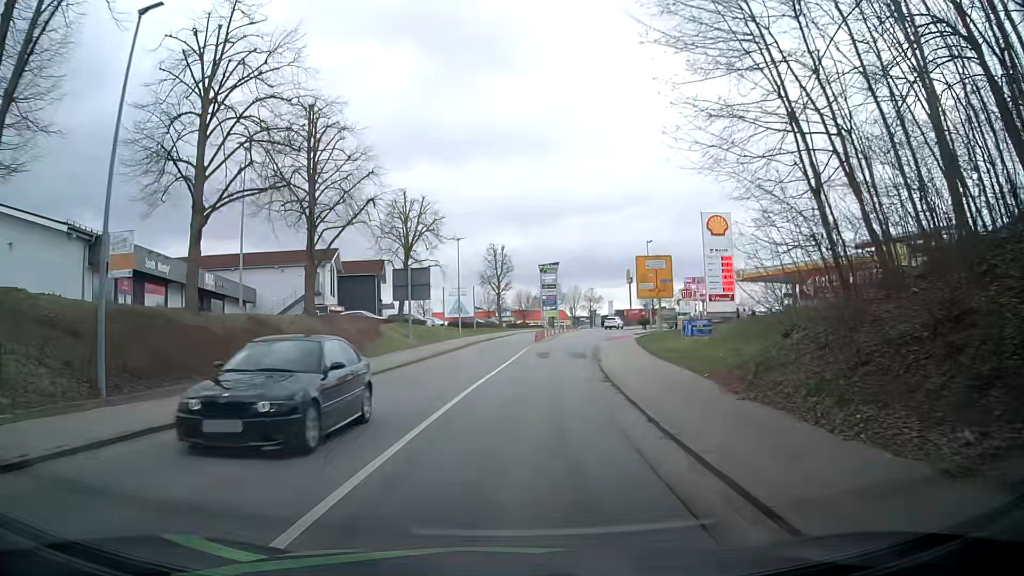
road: secondary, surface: asphalt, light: Day
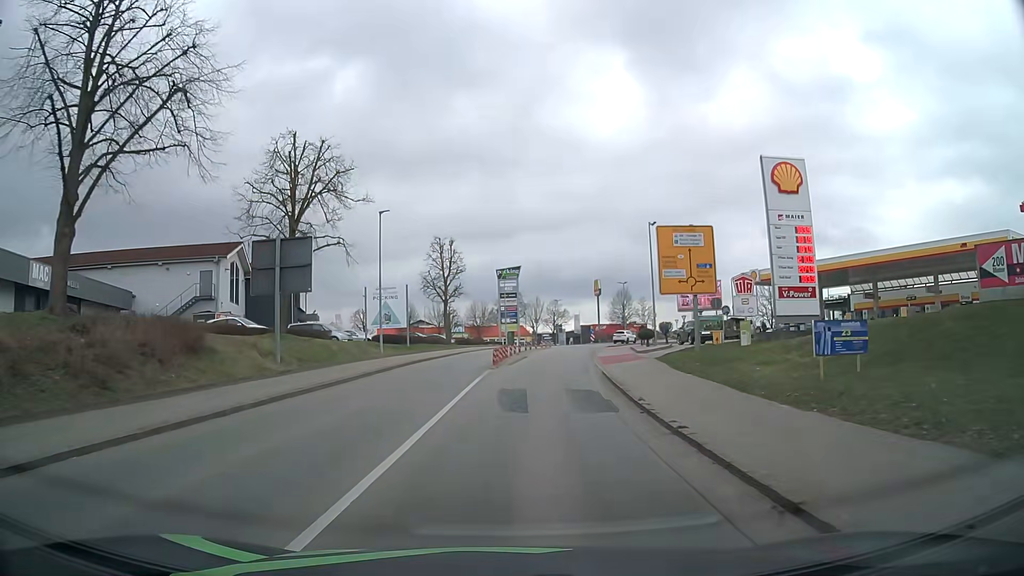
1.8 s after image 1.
(-0.1, +18.0) m; +3°
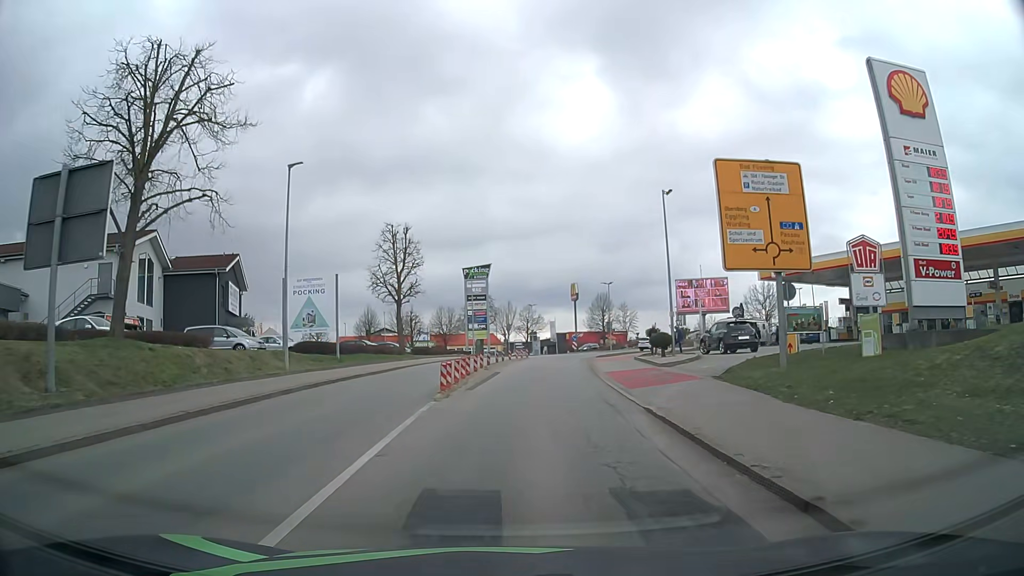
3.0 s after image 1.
(+0.2, +11.9) m; +2°
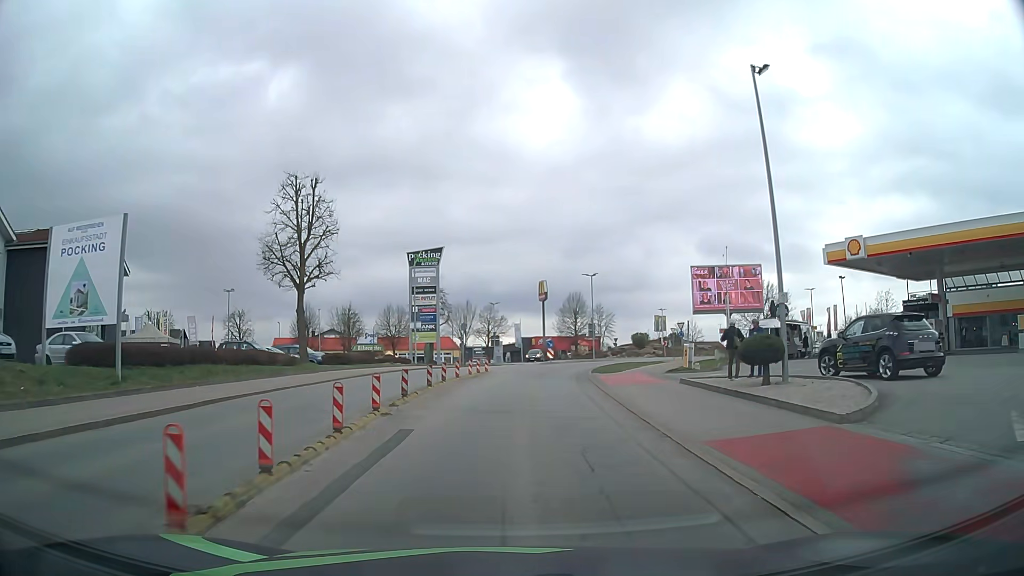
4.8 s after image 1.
(+0.5, +17.2) m; +3°
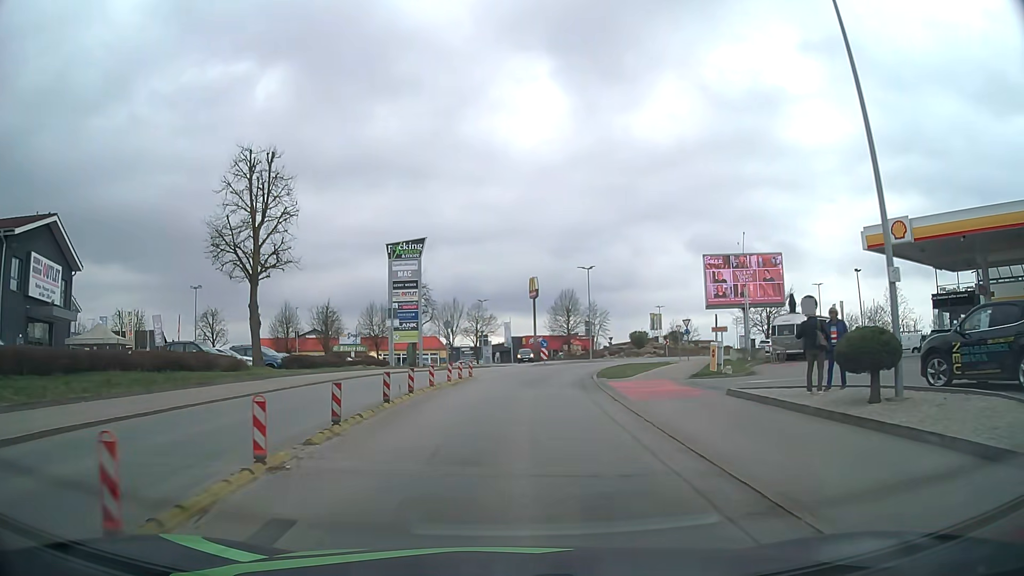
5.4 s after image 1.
(0.0, +5.6) m; +1°
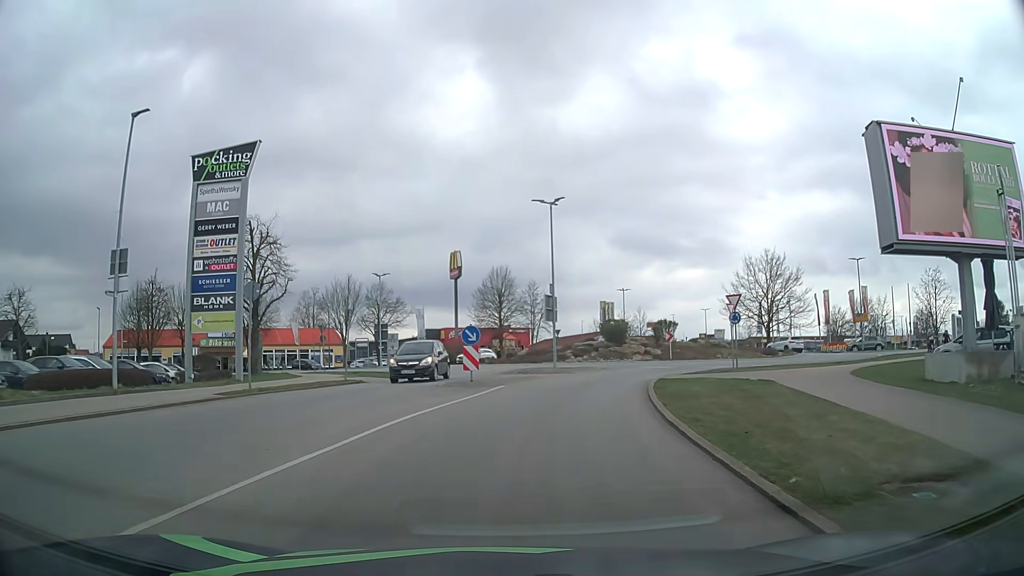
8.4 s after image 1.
(+1.2, +26.8) m; +7°
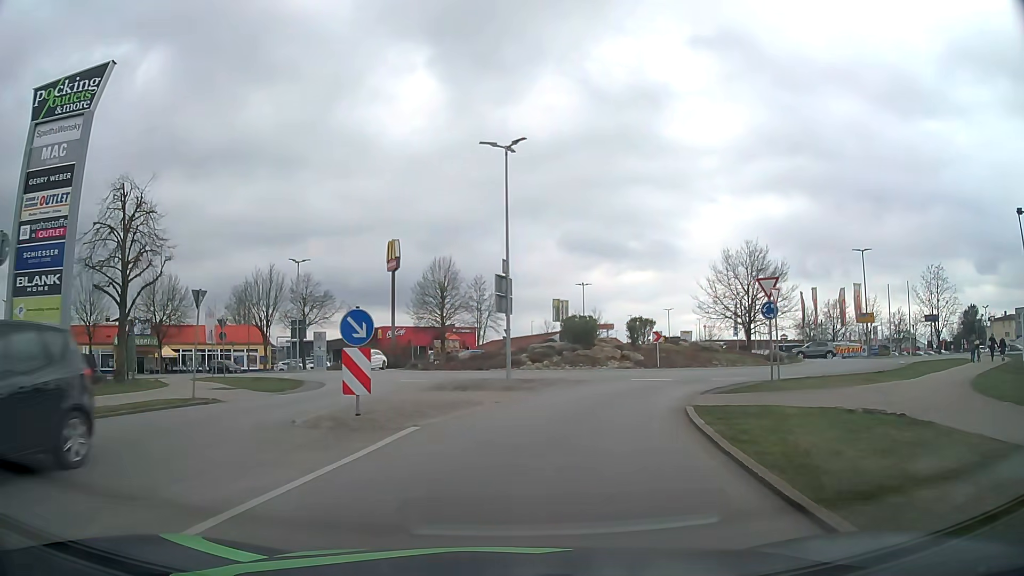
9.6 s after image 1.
(+0.3, +9.8) m; +4°
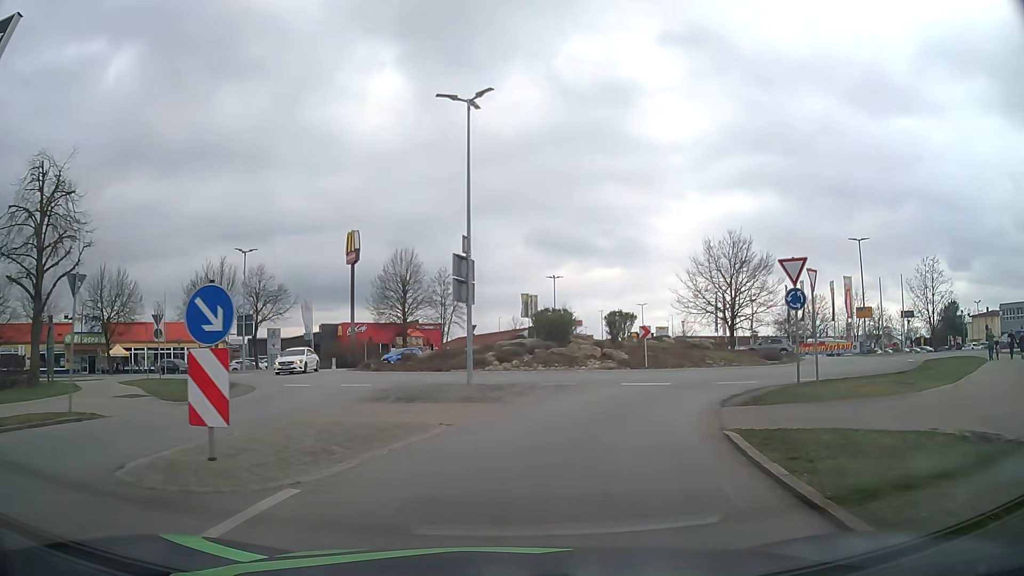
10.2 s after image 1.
(+0.1, +4.5) m; +2°
(+1, +10) (+4, +19) (+11, +26) (+18, +34) (+20, +44) (+16, +53) (+12, +62) (+11, +72) (+14, +81) (+18, +90) m
